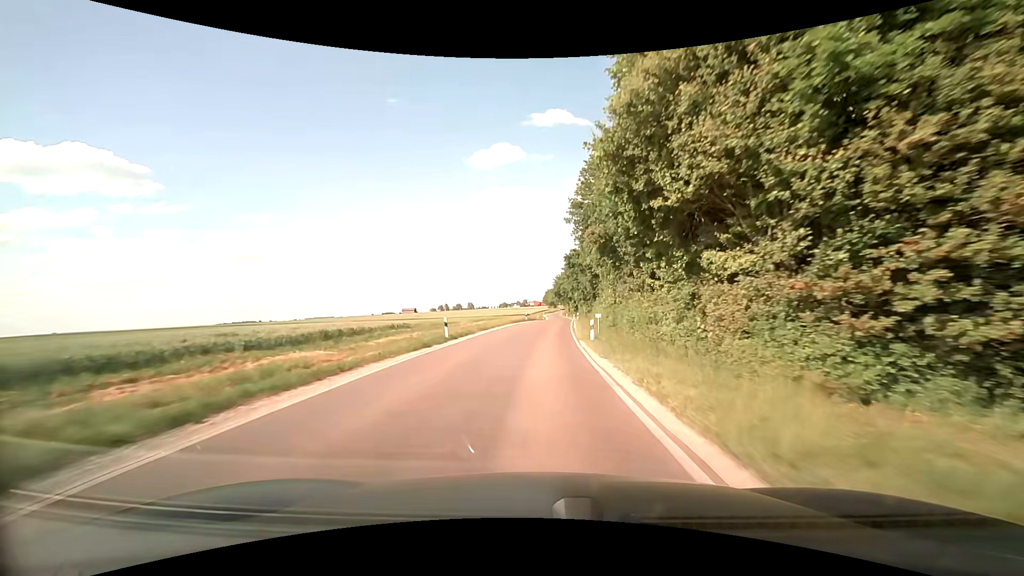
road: secondary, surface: asphalt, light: Day
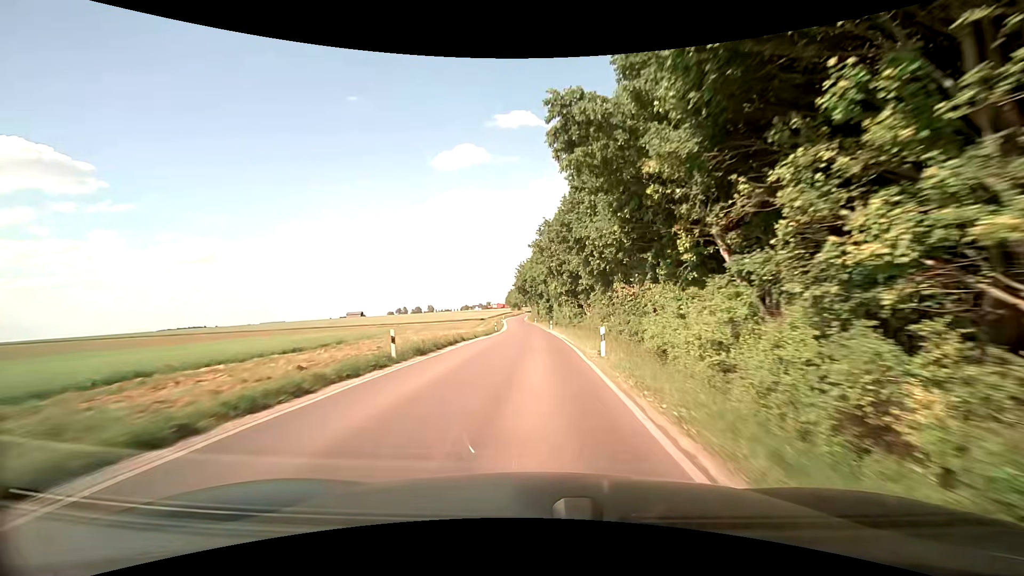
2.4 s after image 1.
(+1.8, +49.2) m; +4°
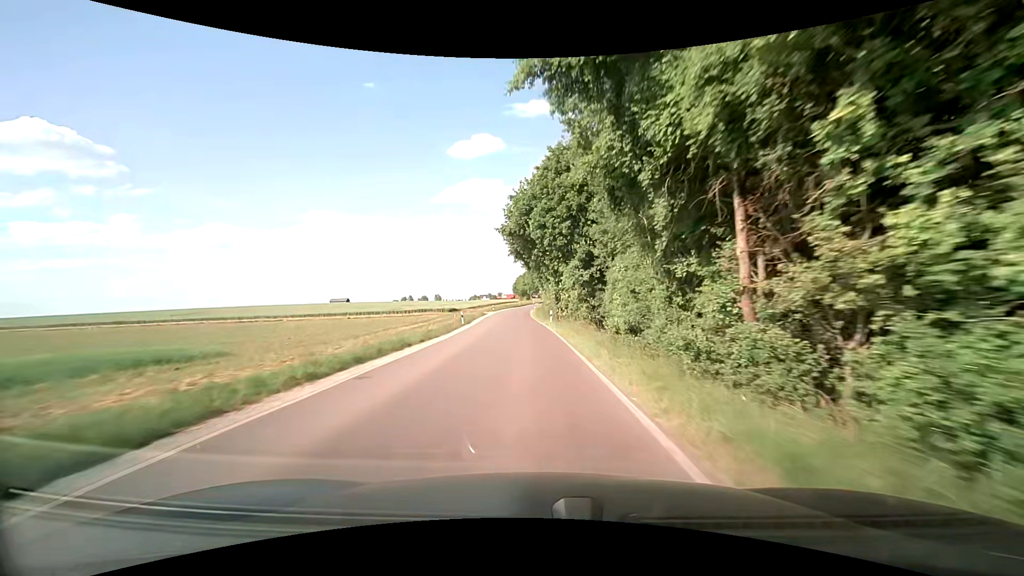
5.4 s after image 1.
(-0.3, +62.6) m; -2°
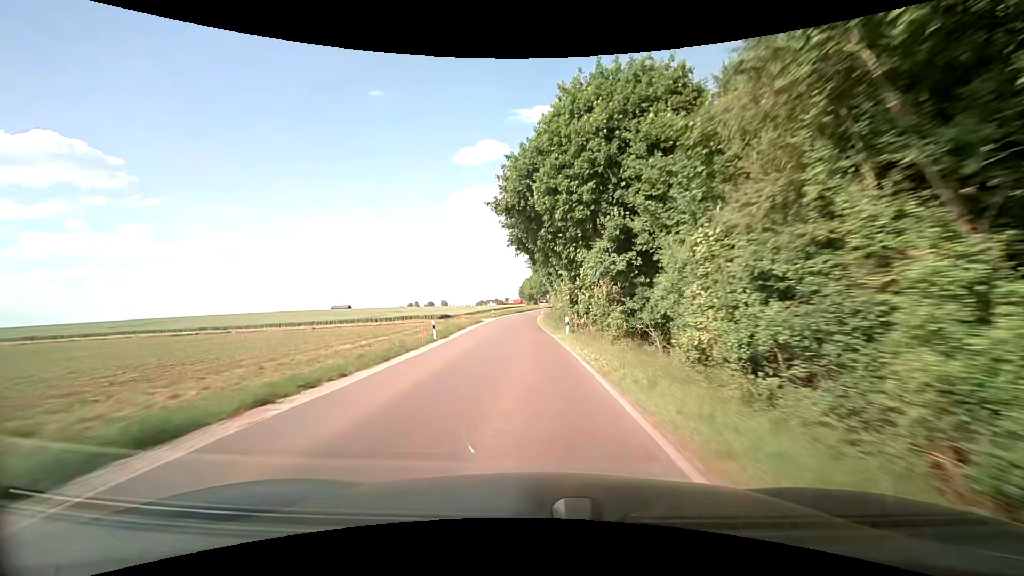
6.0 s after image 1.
(+0.1, +12.7) m; 0°
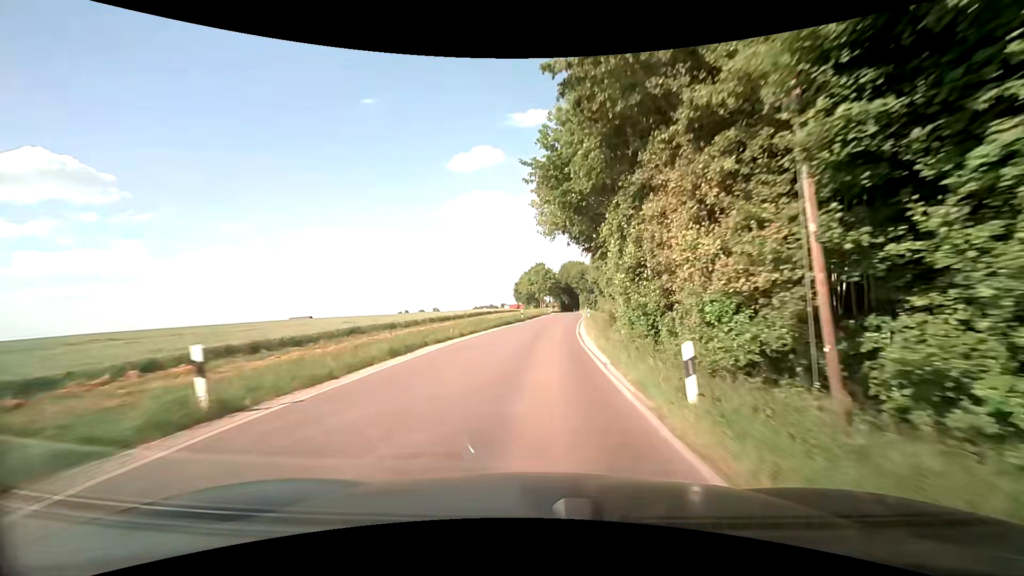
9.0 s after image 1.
(-1.4, +61.5) m; 0°
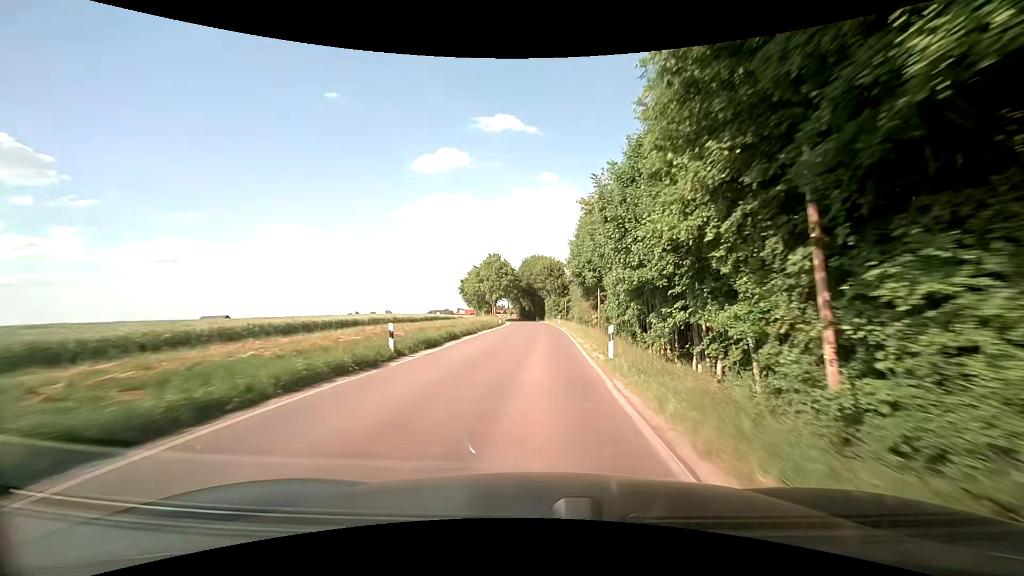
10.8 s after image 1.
(+1.4, +35.0) m; +4°
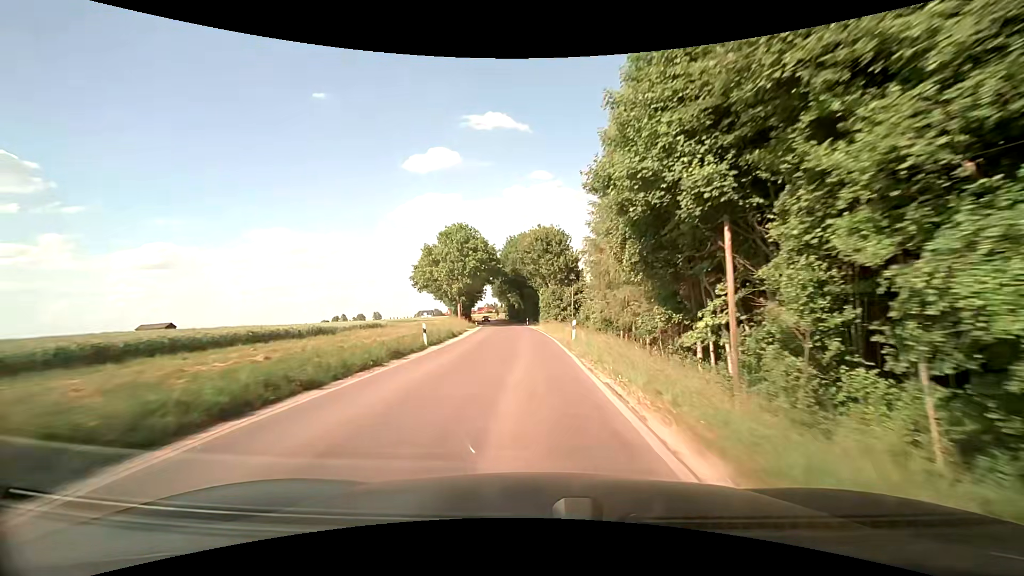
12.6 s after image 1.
(+1.0, +34.7) m; +1°
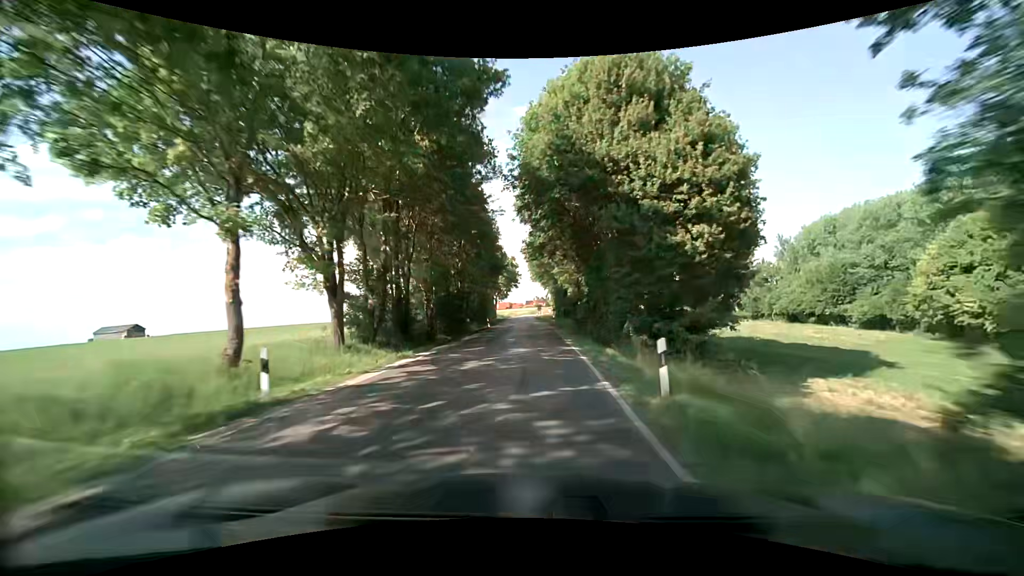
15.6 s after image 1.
(-2.4, +57.7) m; -6°
(0, +10) (0, +20) (-1, +30) (-1, +40) (-1, +50) (-2, +60) (-2, +70) (-3, +80) (-3, +90) (-4, +100) m
